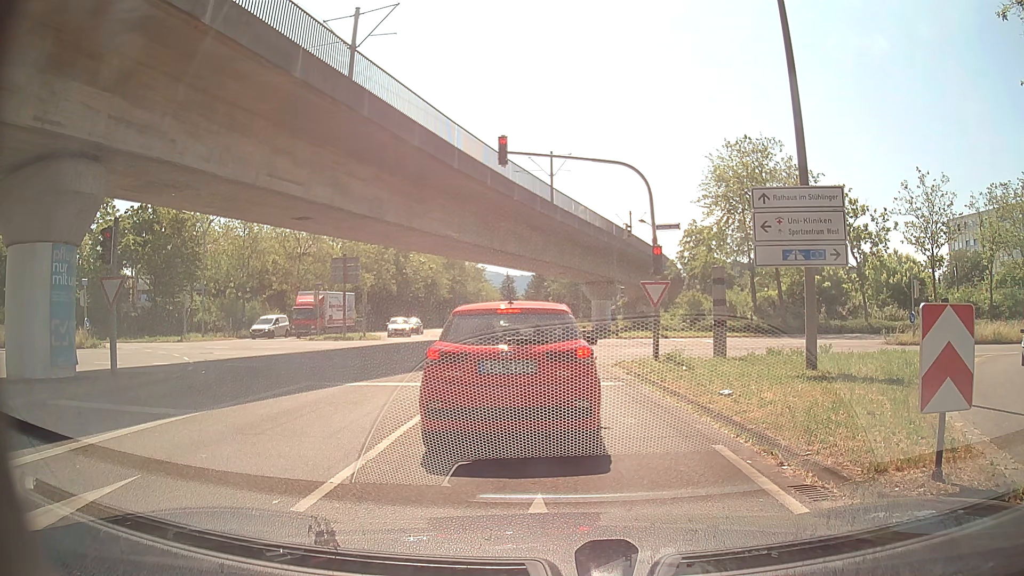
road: tertiary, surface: asphalt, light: Day
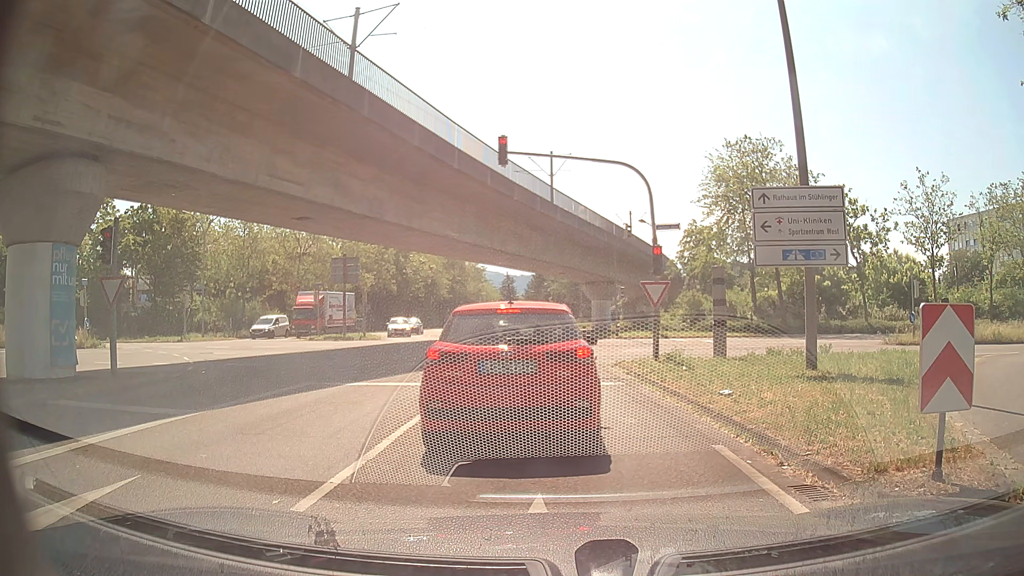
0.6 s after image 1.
(0.0, 0.0) m; 0°
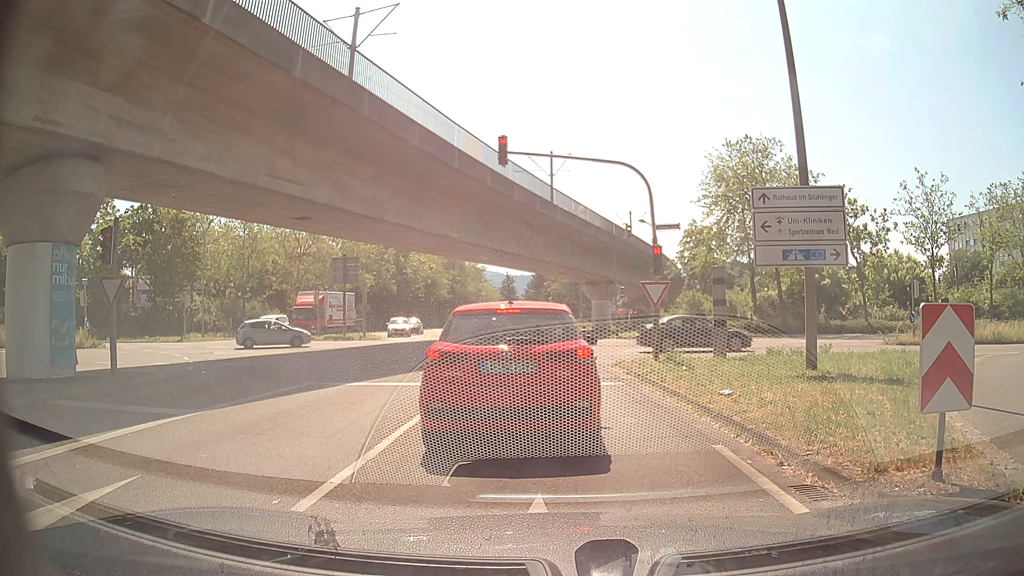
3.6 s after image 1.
(0.0, 0.0) m; 0°
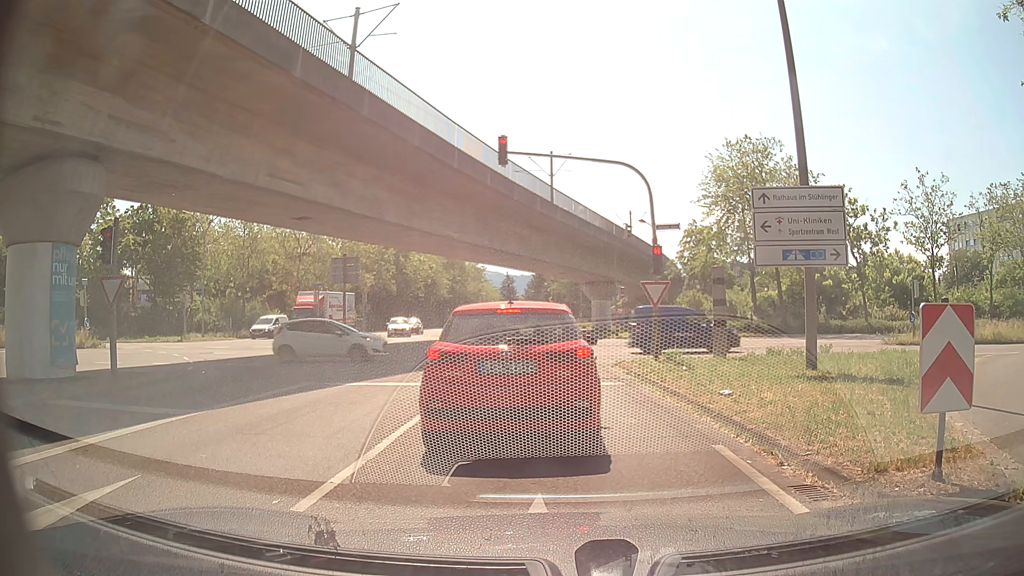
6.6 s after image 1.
(0.0, 0.0) m; 0°
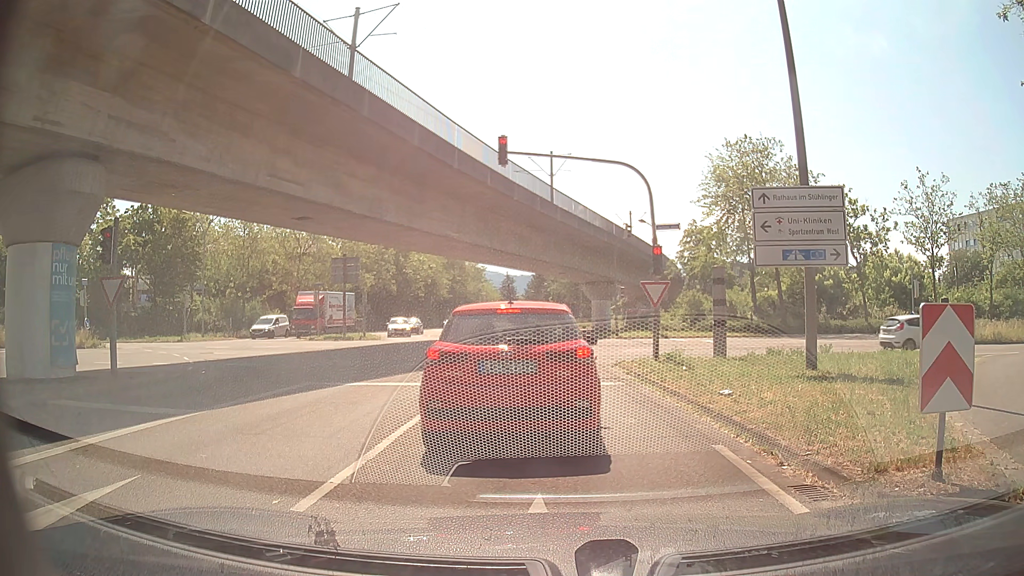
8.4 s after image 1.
(0.0, 0.0) m; 0°
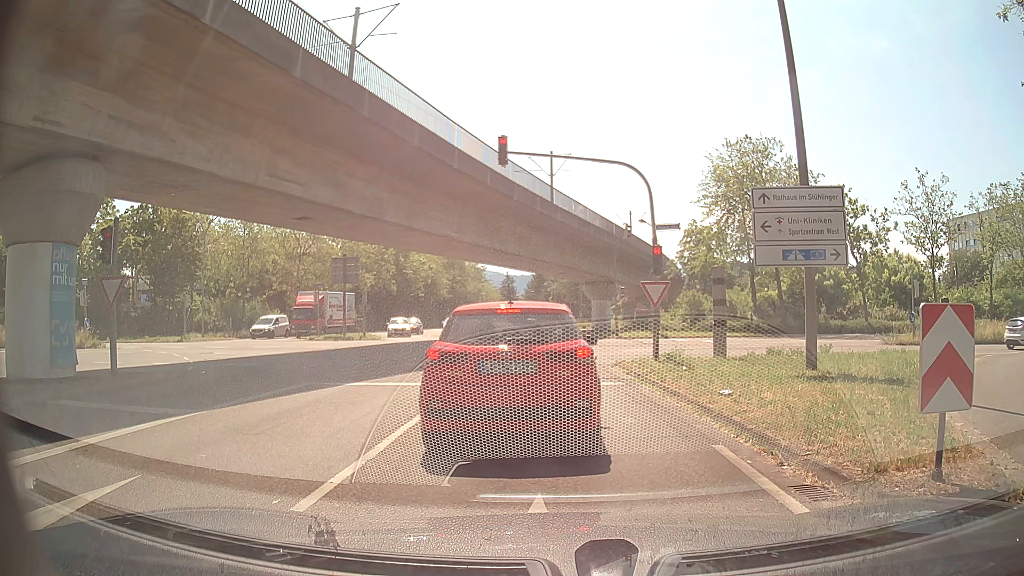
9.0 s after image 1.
(0.0, 0.0) m; 0°
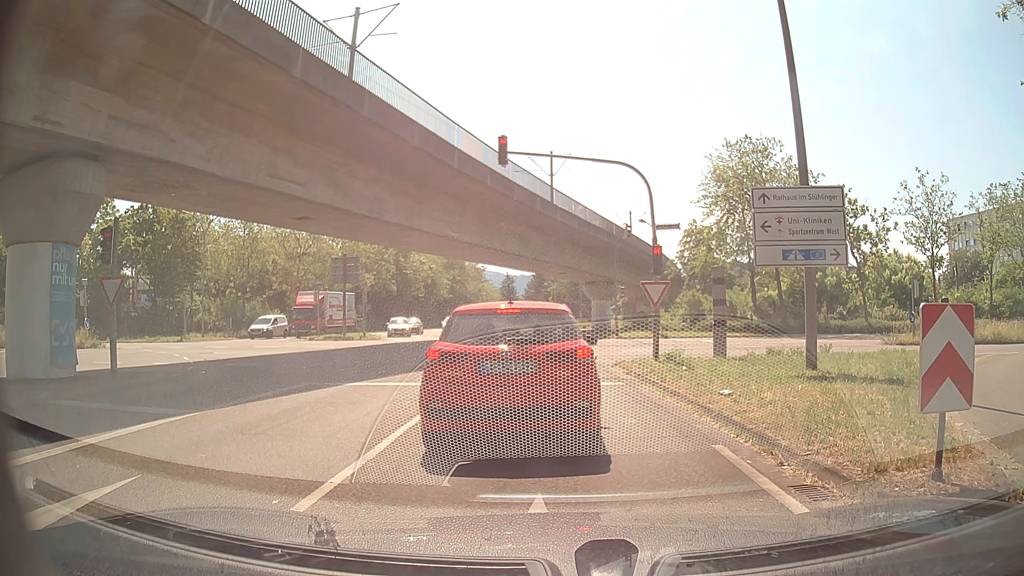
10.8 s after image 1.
(0.0, 0.0) m; 0°
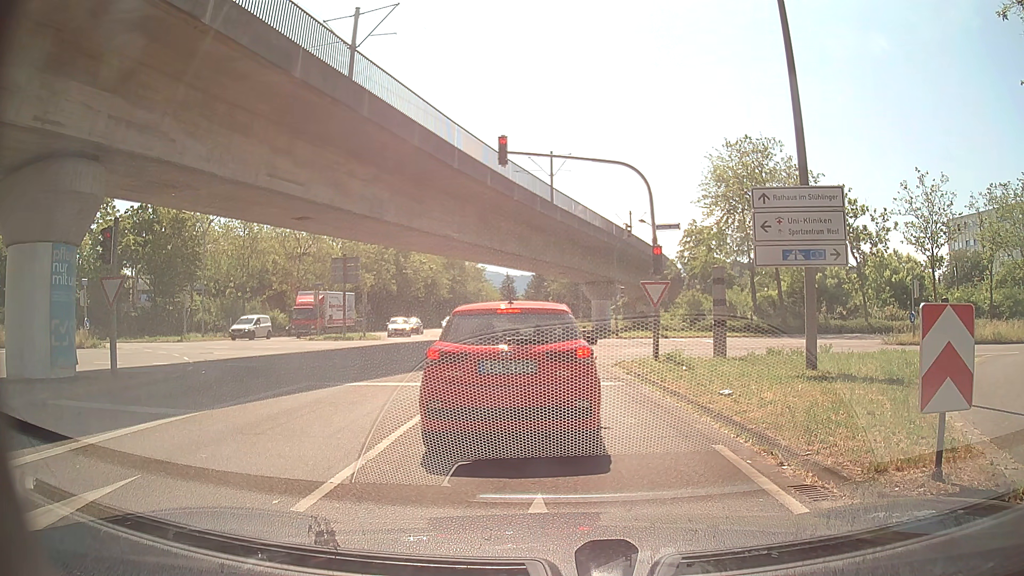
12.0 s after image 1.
(0.0, 0.0) m; 0°
